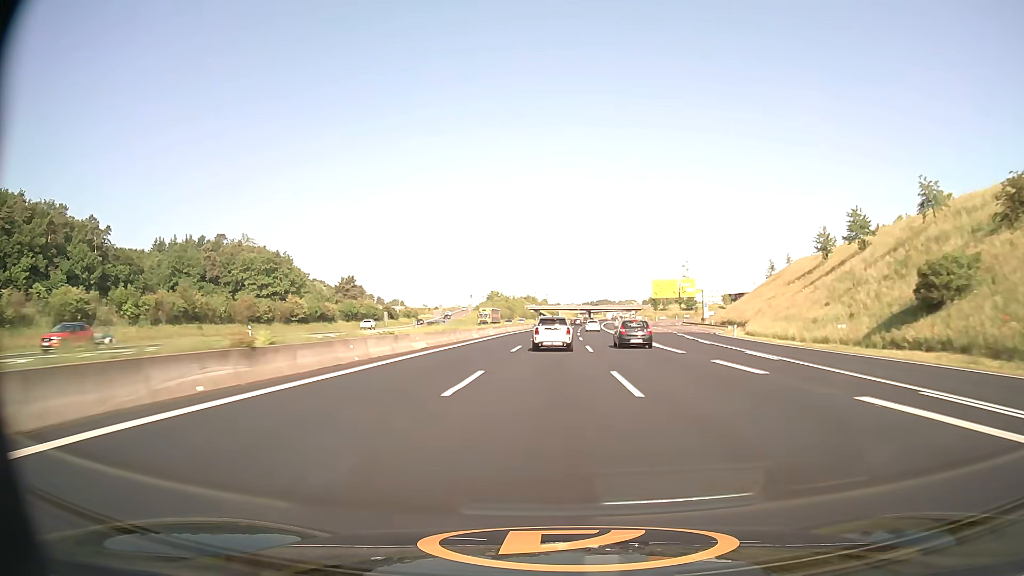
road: motorway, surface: asphalt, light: Day
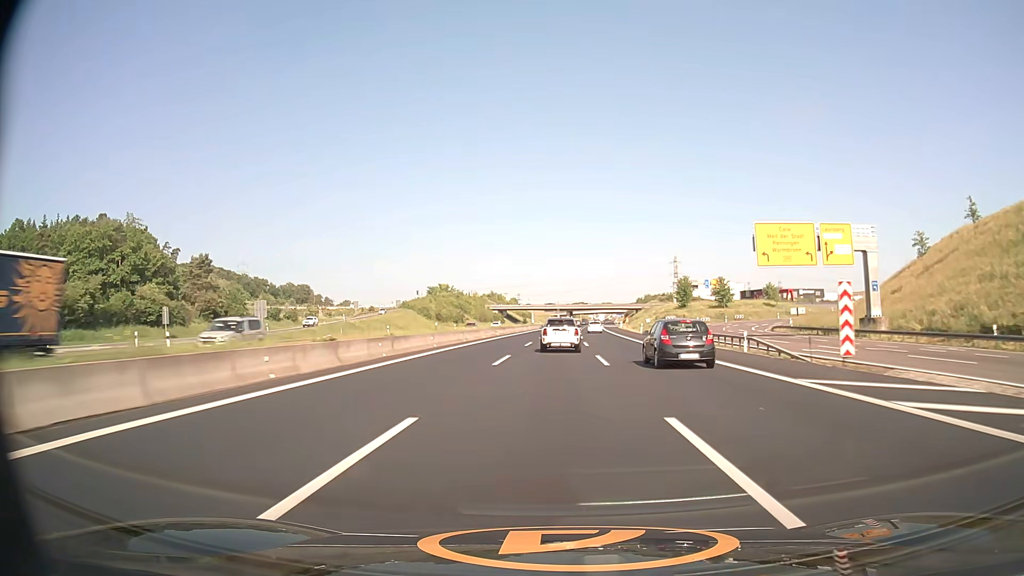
(+1.6, +80.6) m; +2°
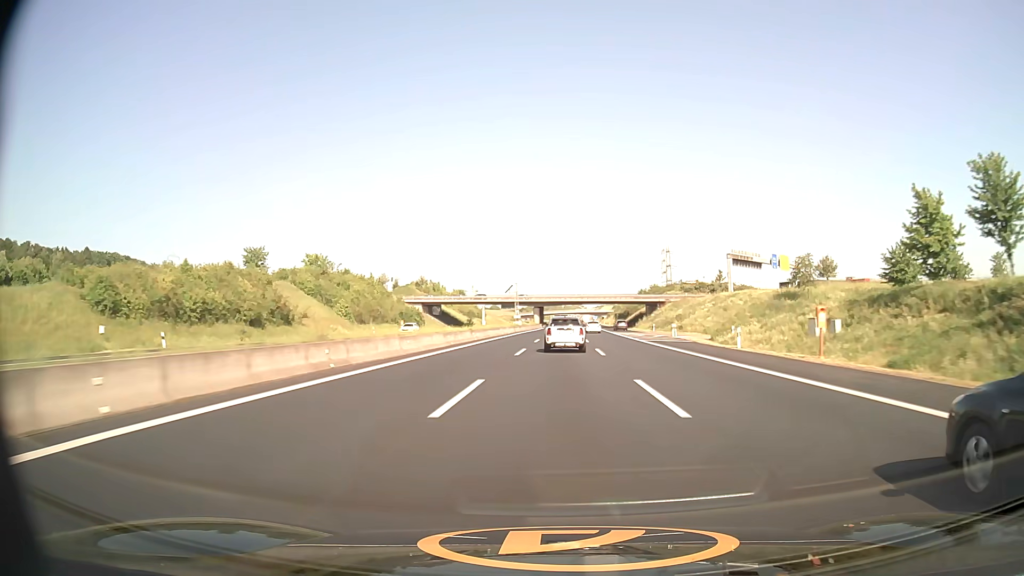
(+2.3, +101.3) m; +3°
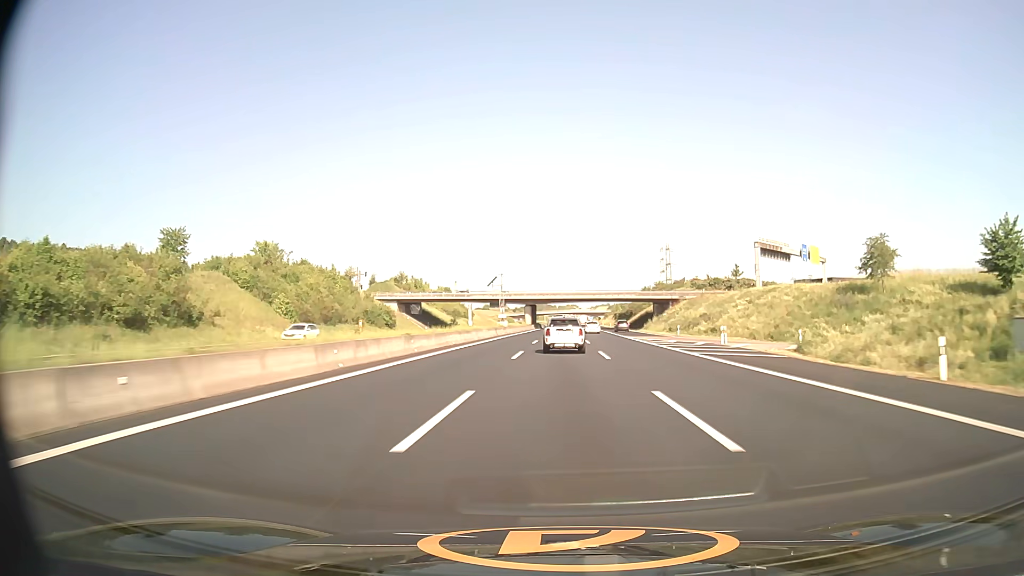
(+0.1, +20.4) m; +1°
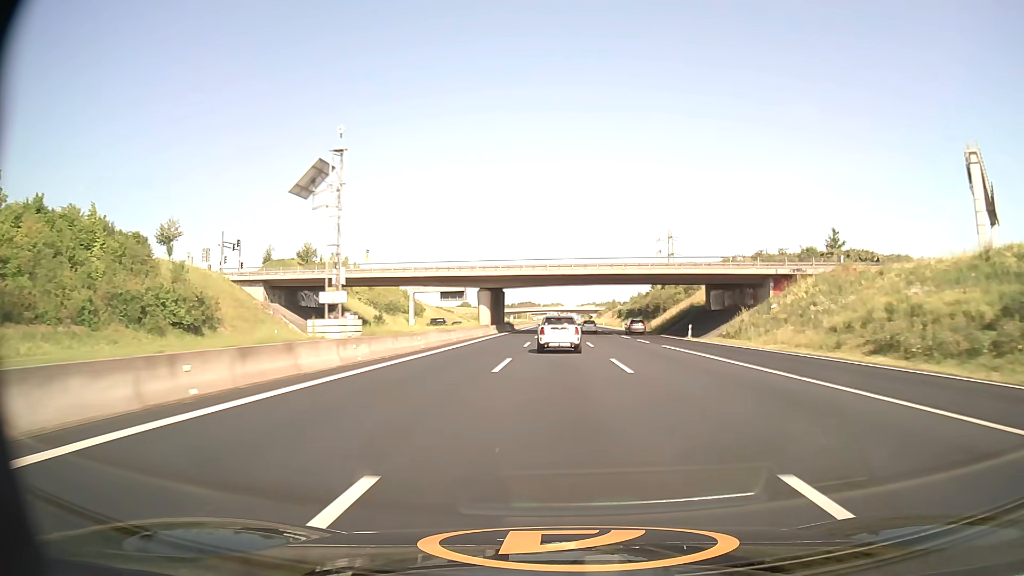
(+0.6, +61.1) m; +1°
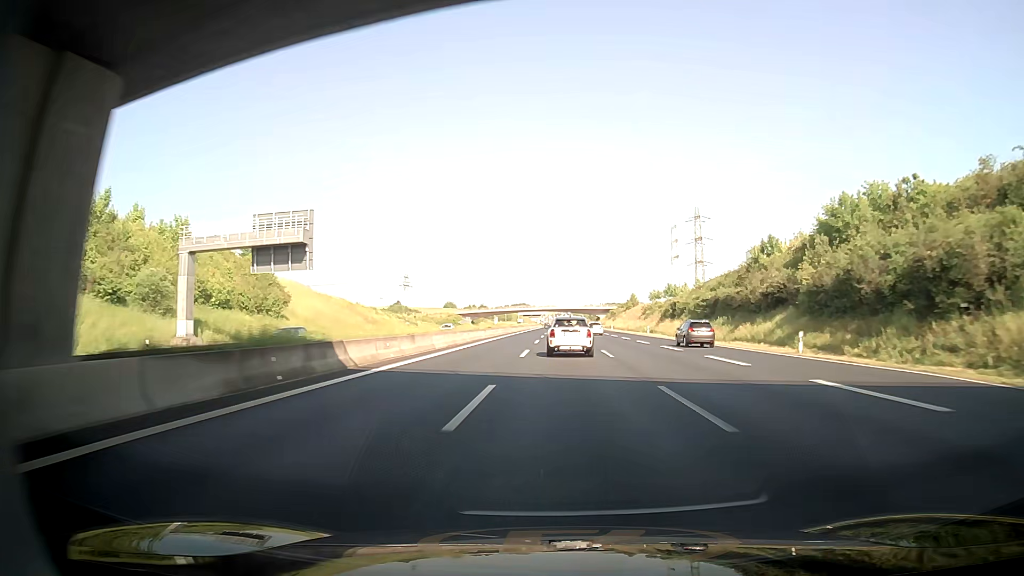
(+0.3, +80.9) m; 0°
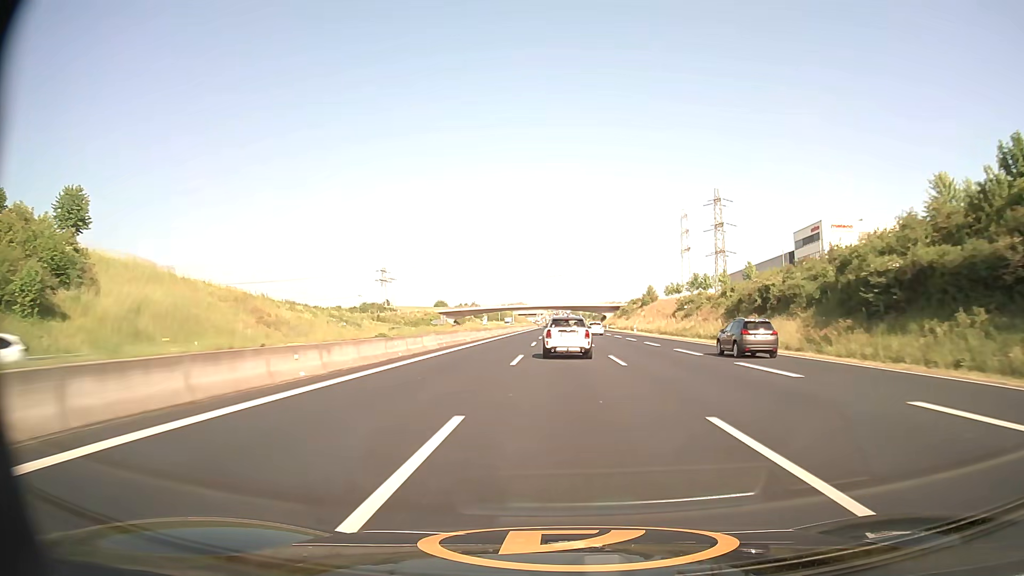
(+0.4, +40.7) m; 0°
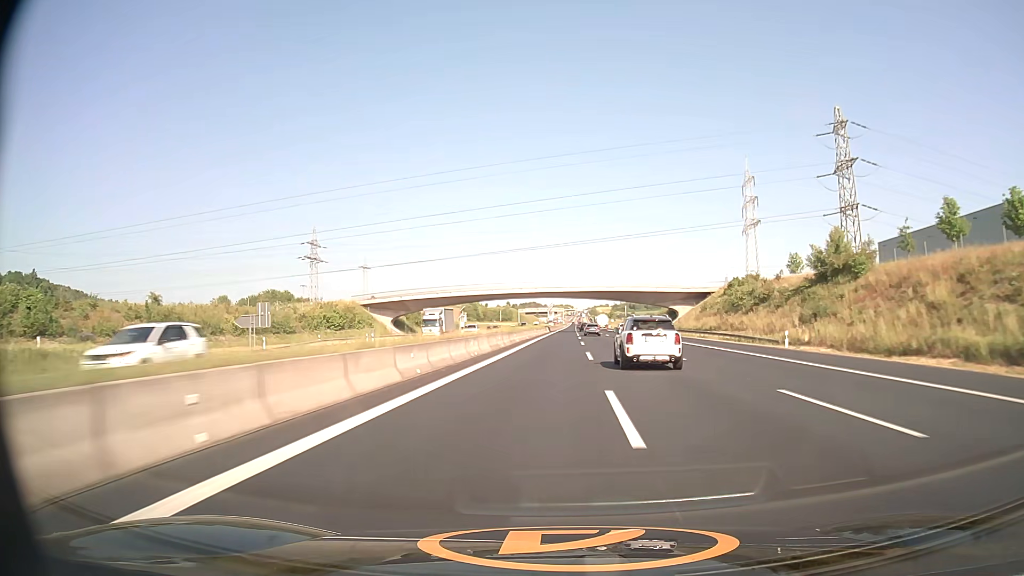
(-1.9, +103.6) m; -1°
(0, +10) (0, +20) (0, +30) (0, +40) (0, +50) (+1, +60) (+1, +70) (+1, +80) (+1, +90) (+2, +100) m
